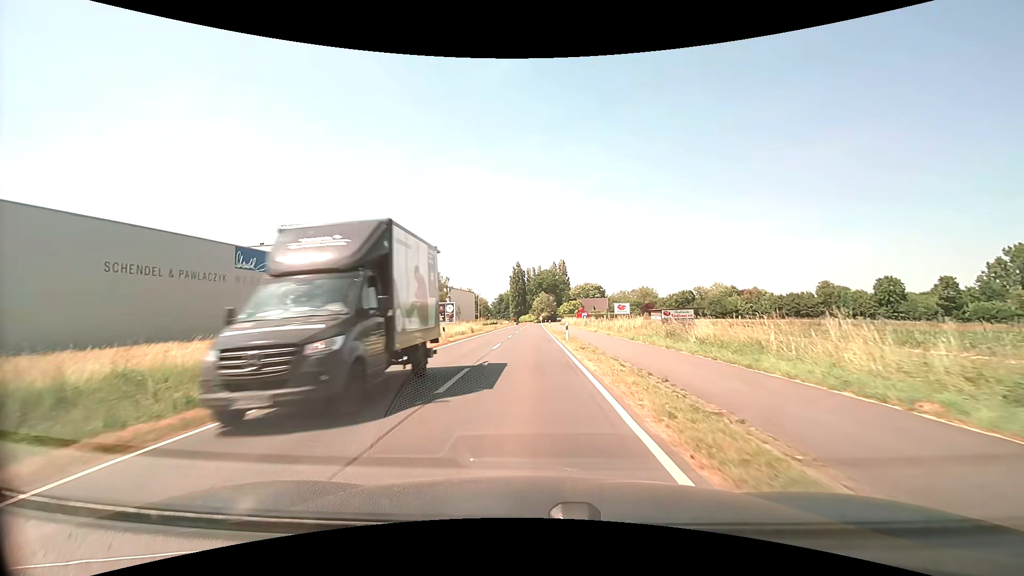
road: secondary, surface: asphalt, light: Day
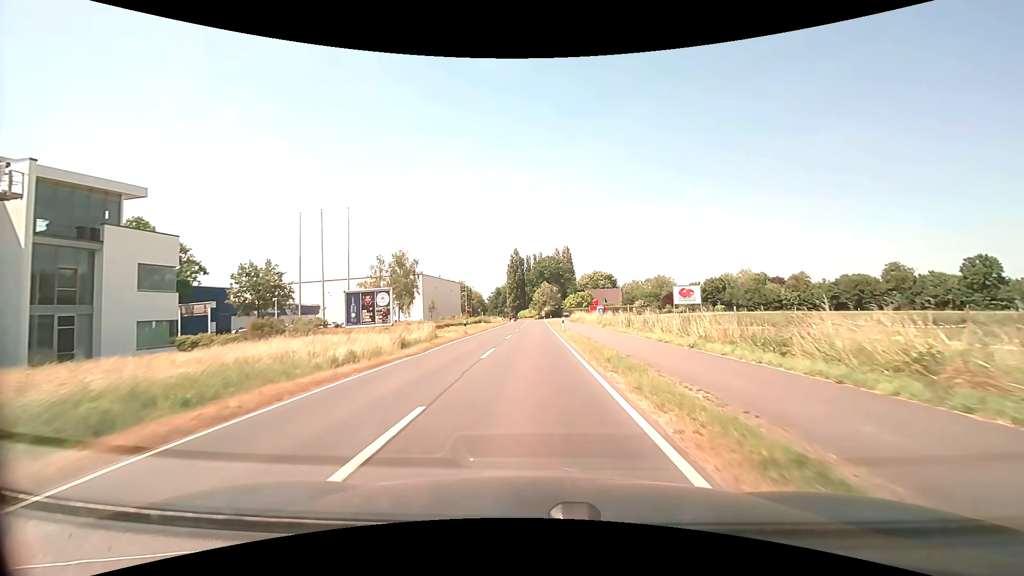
(-0.2, +29.8) m; -1°
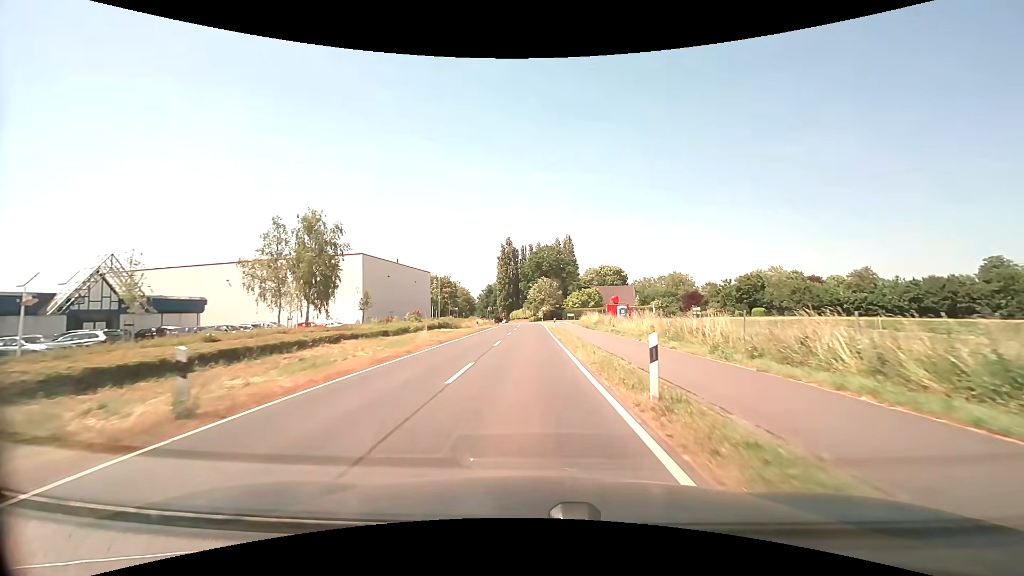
(+0.2, +29.8) m; +1°
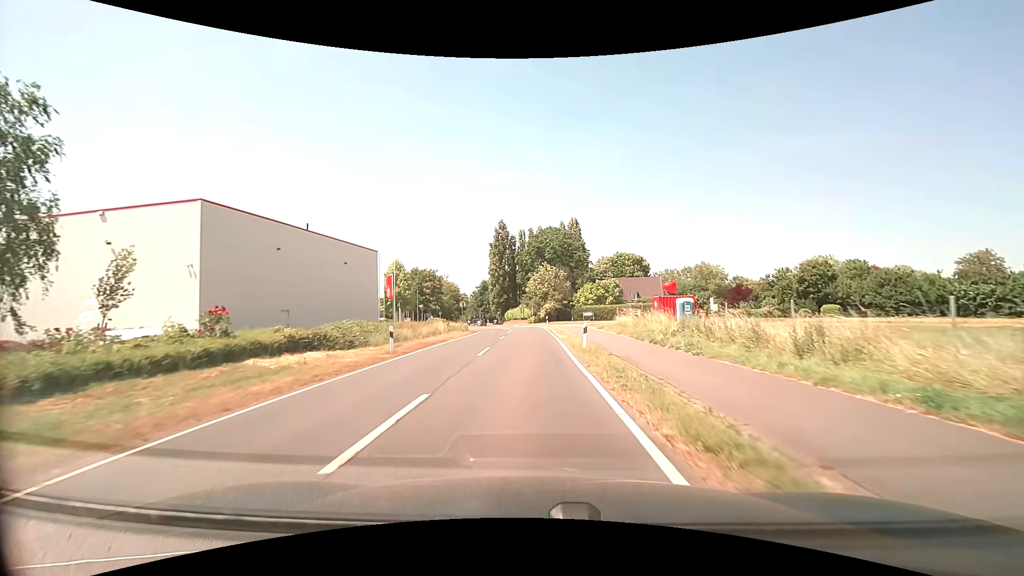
(0.0, +29.8) m; 0°
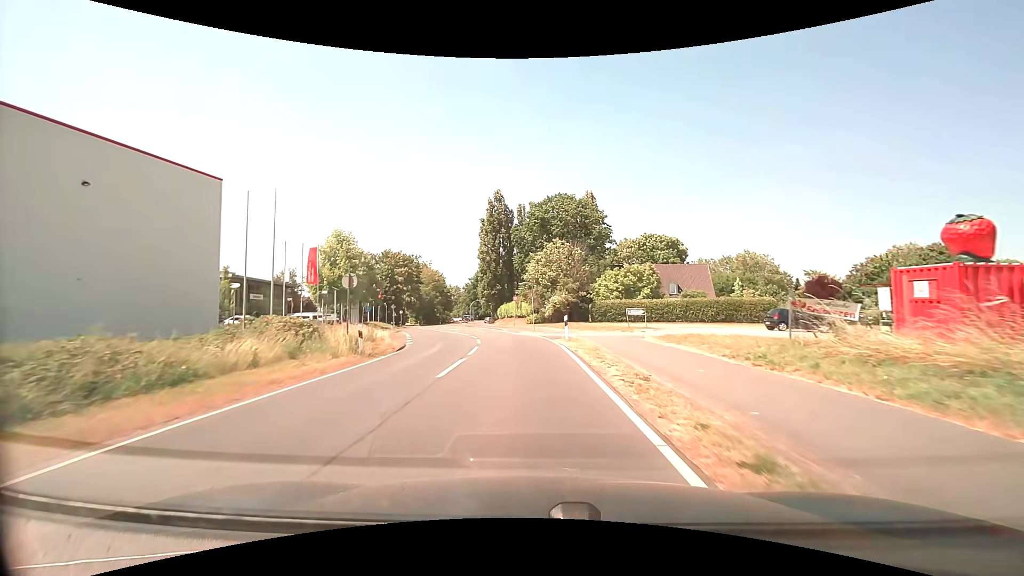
(0.0, +29.8) m; 0°
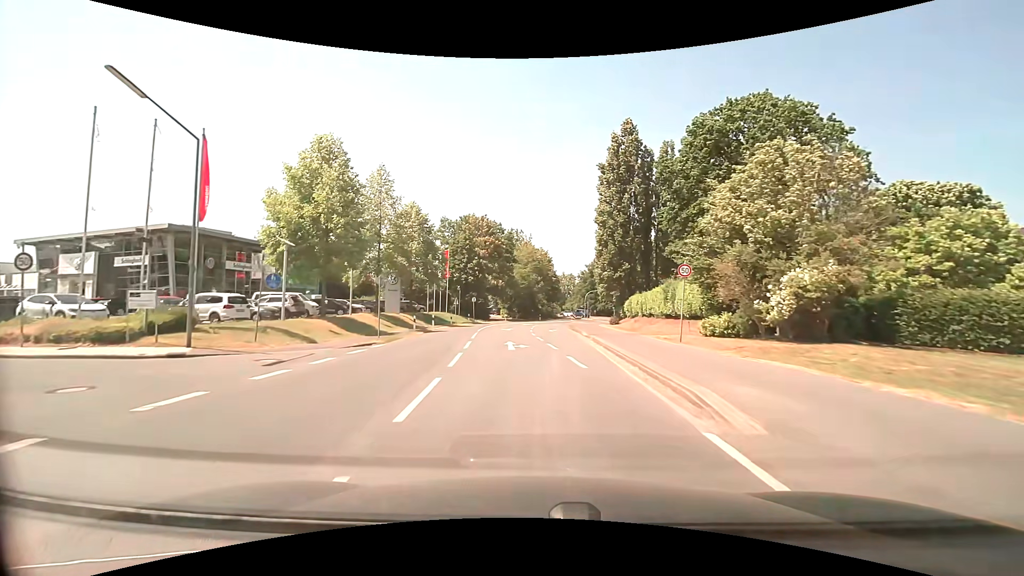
(-3.0, +35.3) m; -14°
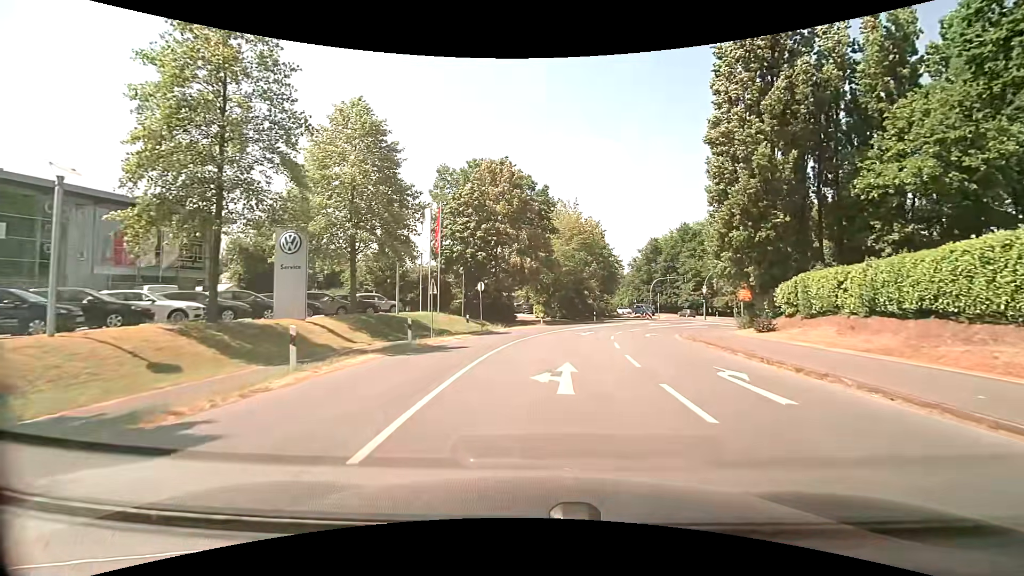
(-1.7, +29.8) m; -4°
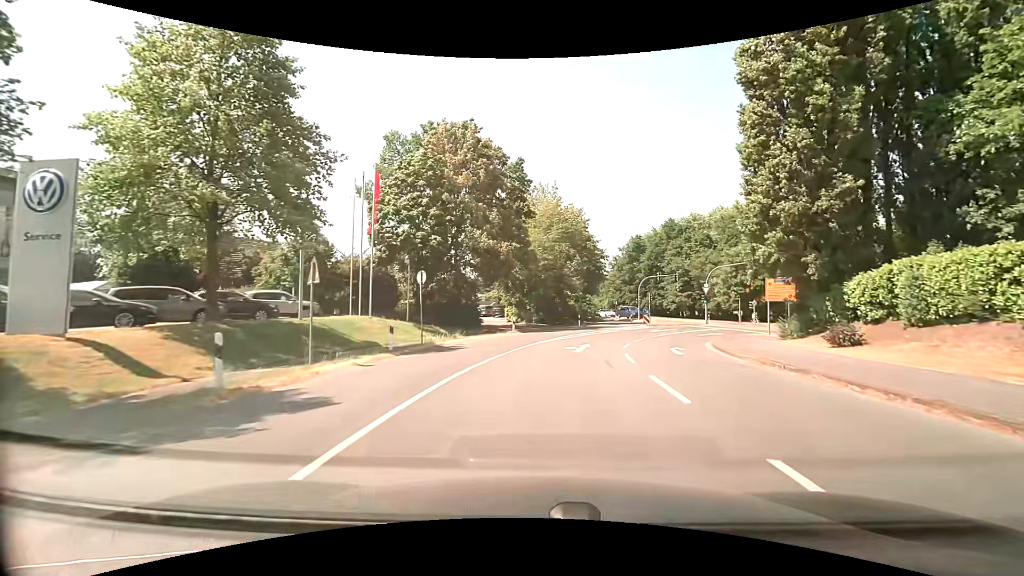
(+0.3, +10.7) m; +3°
(0, +10) (+1, +20) (+4, +30) (+8, +39) (+14, +46) (+22, +53) (+28, +61) (+29, +71) (+26, +80) (+22, +89) m
